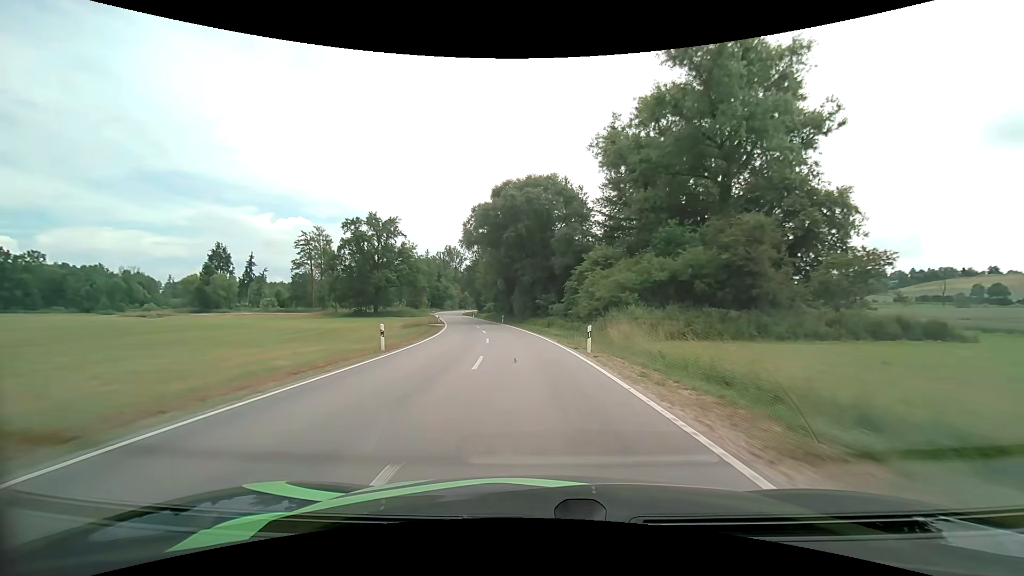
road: secondary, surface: asphalt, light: Day
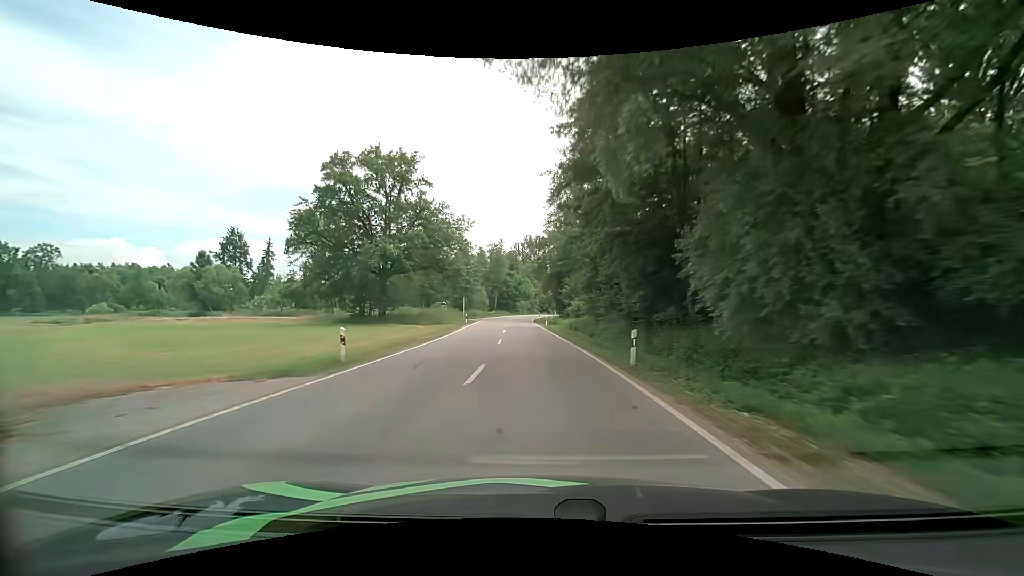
(-4.3, +48.7) m; -10°
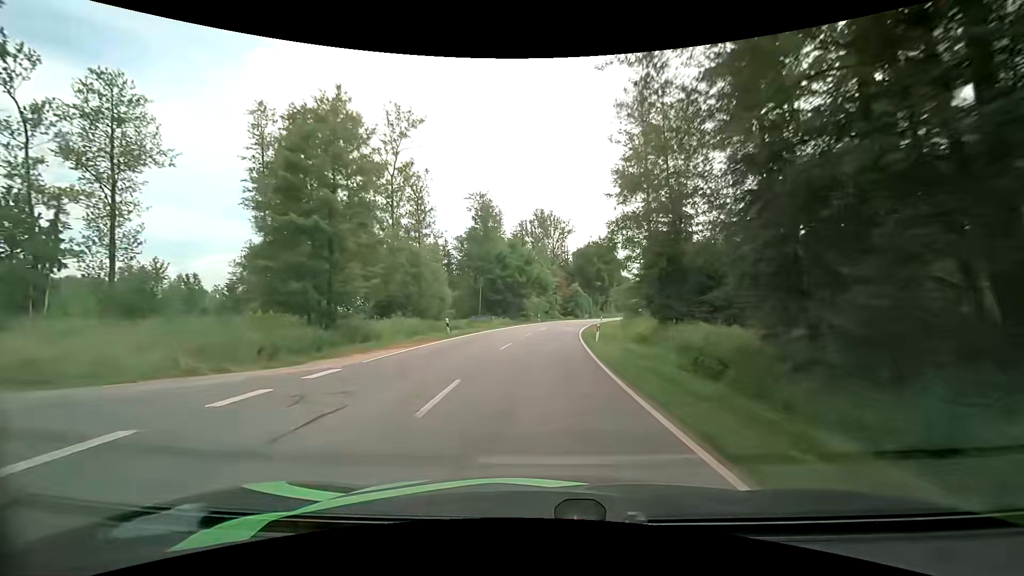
(-2.0, +60.5) m; -1°
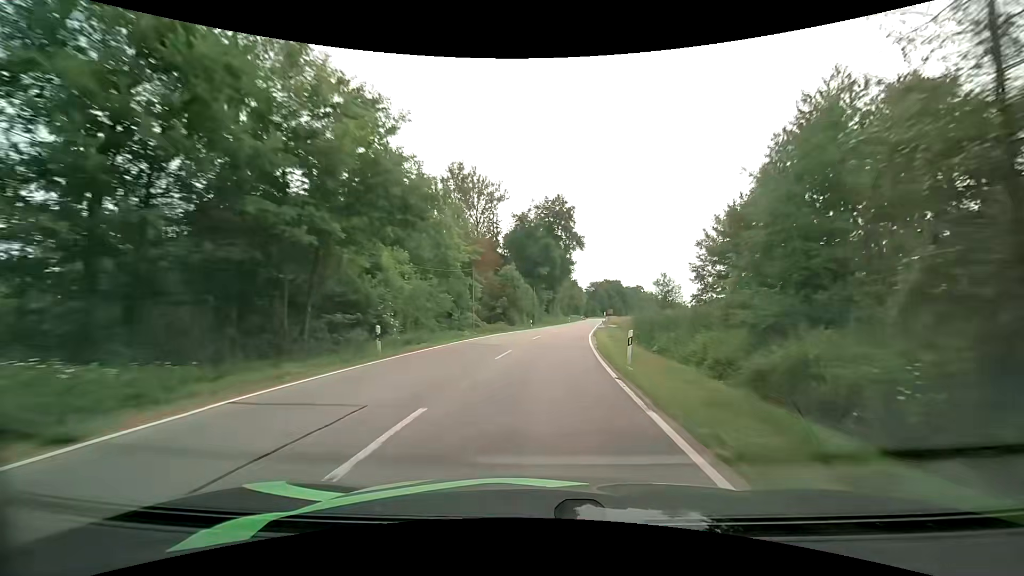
(+2.7, +48.7) m; +8°
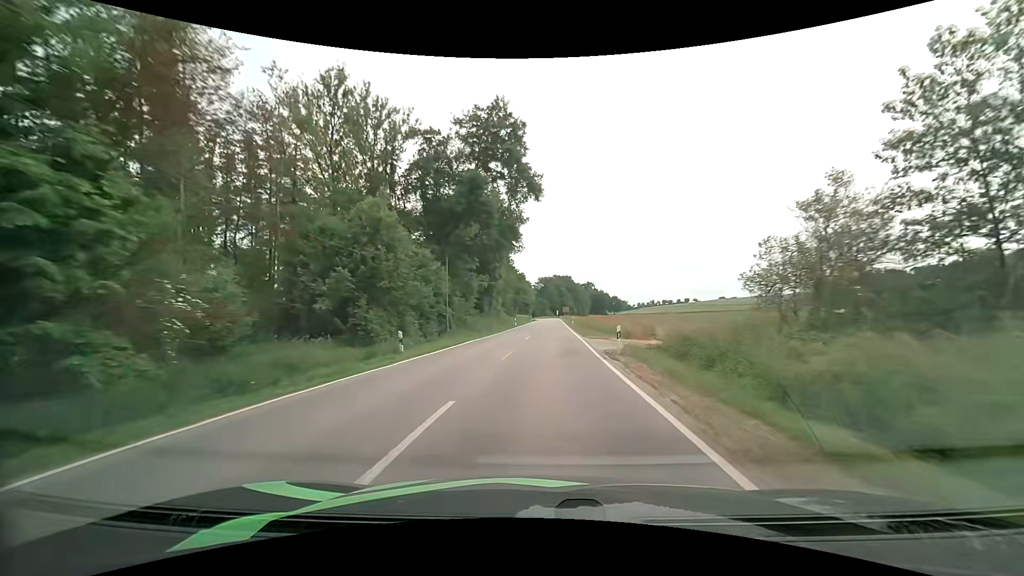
(+2.3, +37.2) m; +7°
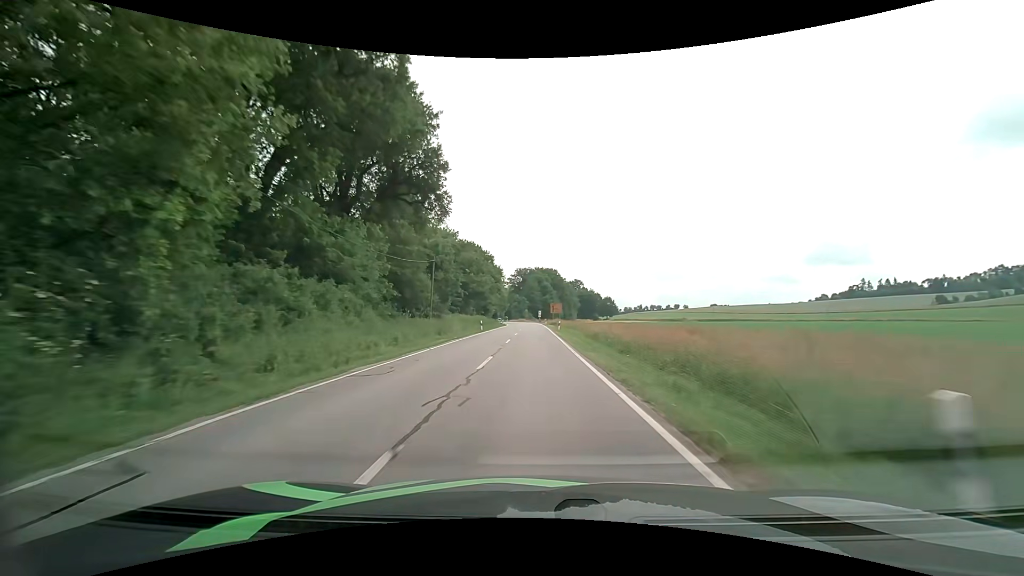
(+1.7, +62.6) m; +2°
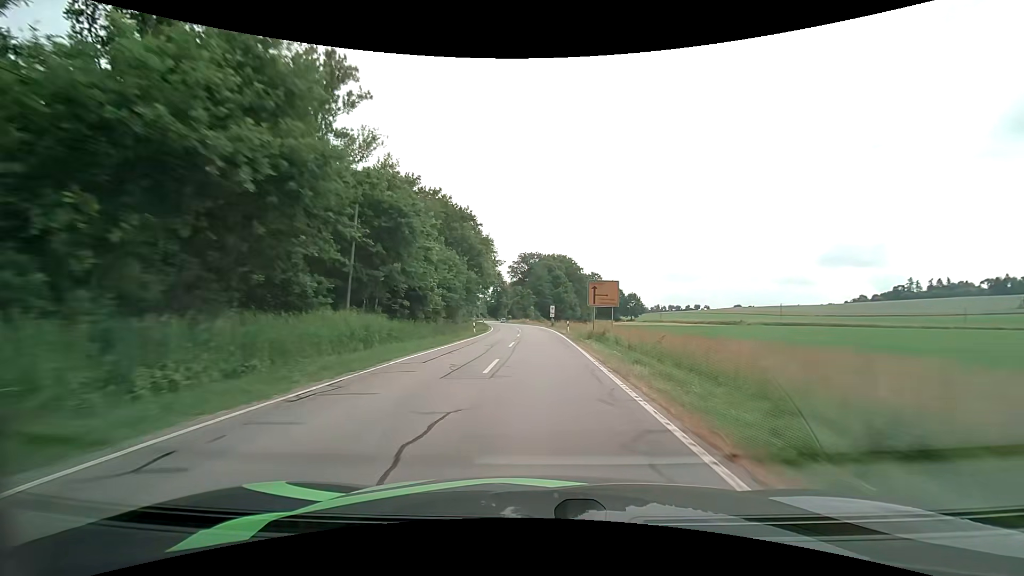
(-0.6, +49.8) m; -1°
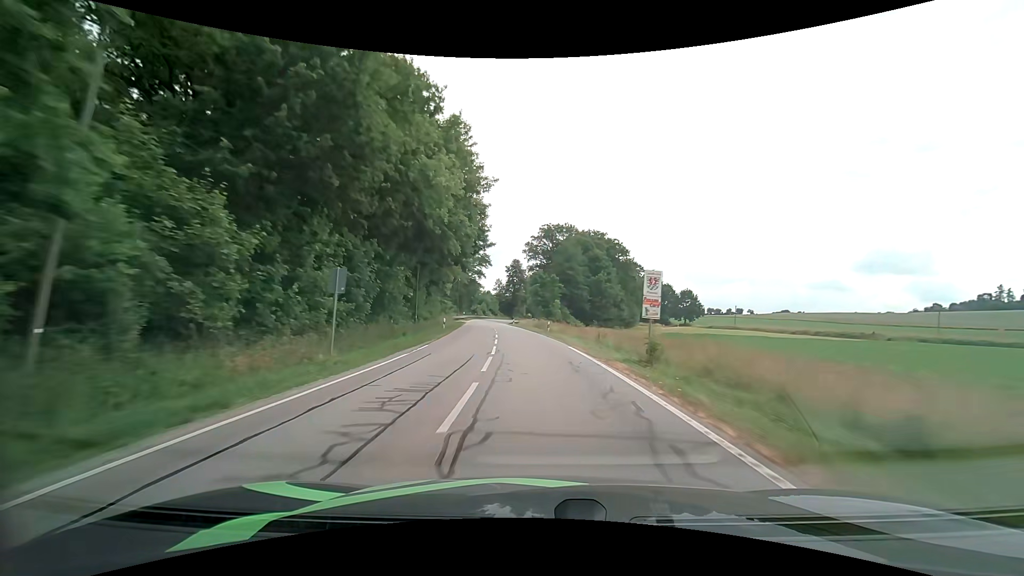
(-0.5, +49.4) m; -3°
(0, +10) (-1, +20) (-1, +30) (-2, +40) (-3, +50) (-4, +60) (-5, +70) (-6, +80) (-7, +90) (-7, +100) m
